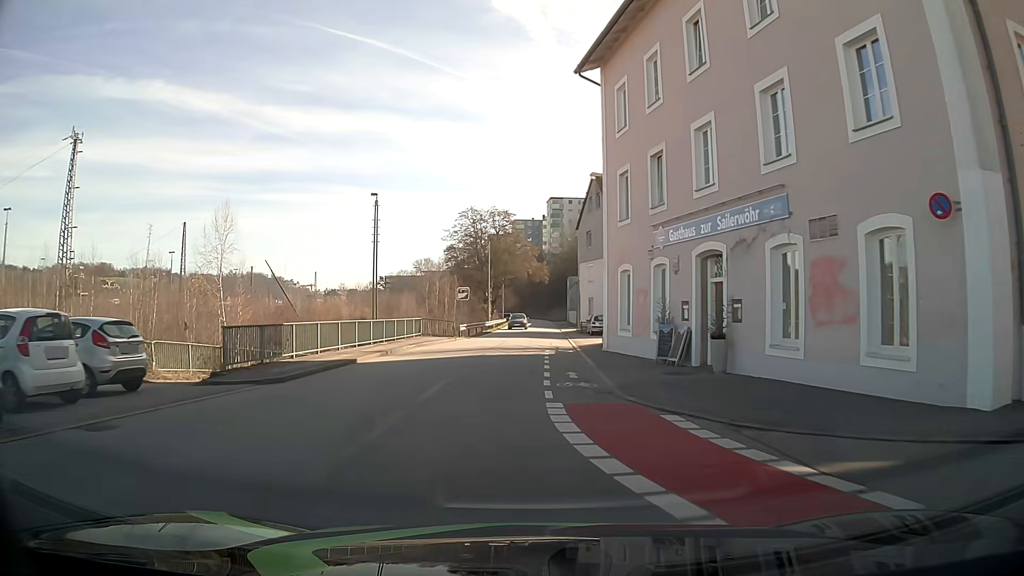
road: residential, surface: asphalt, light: Day
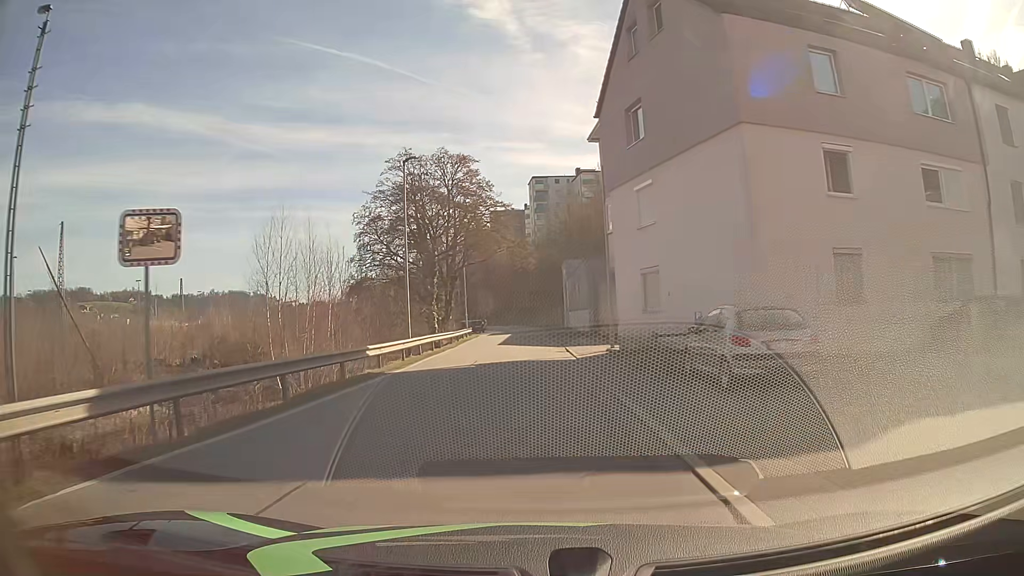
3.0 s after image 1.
(+0.5, +34.2) m; +1°
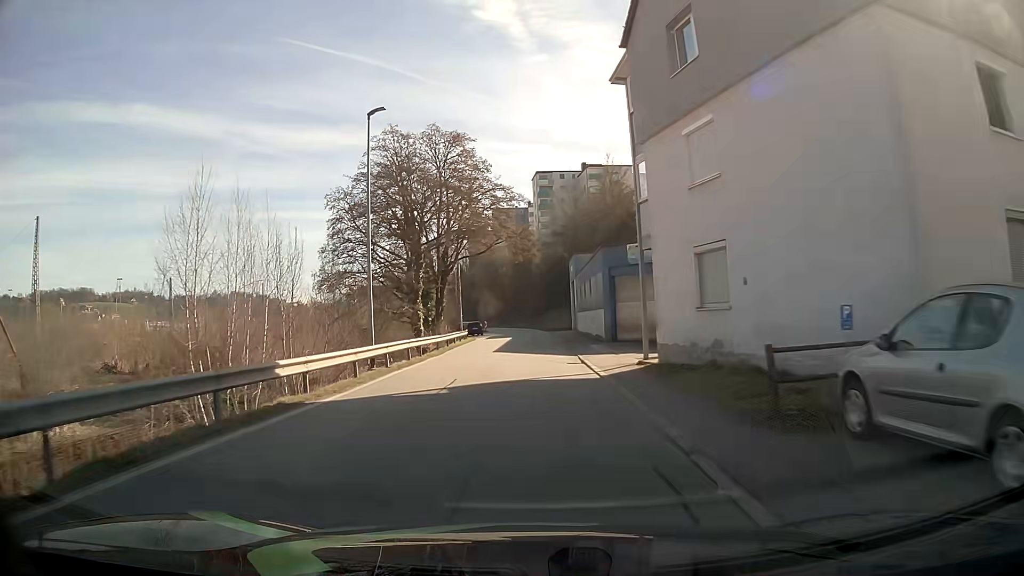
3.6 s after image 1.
(0.0, +7.1) m; 0°
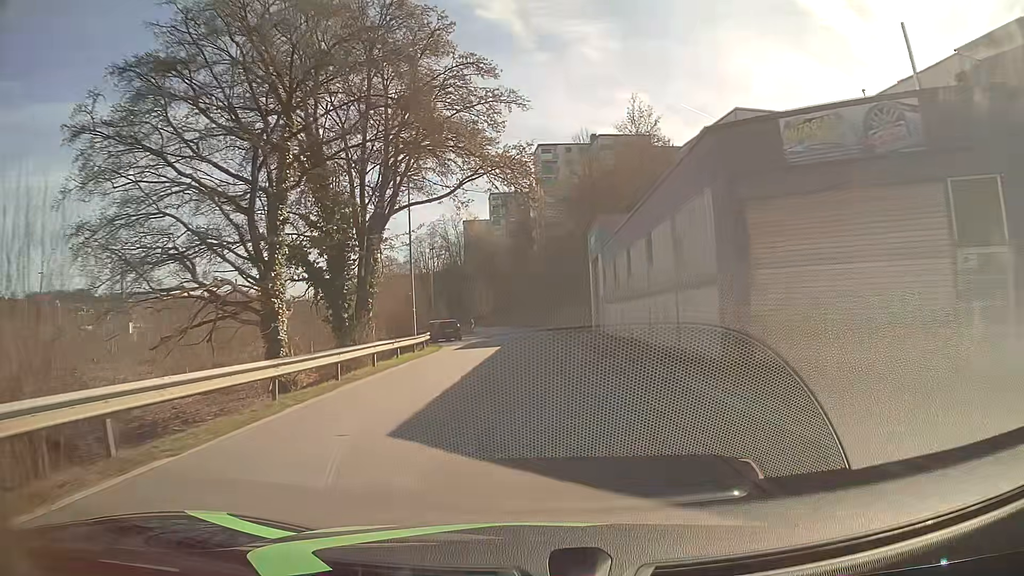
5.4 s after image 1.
(+0.1, +21.7) m; +1°
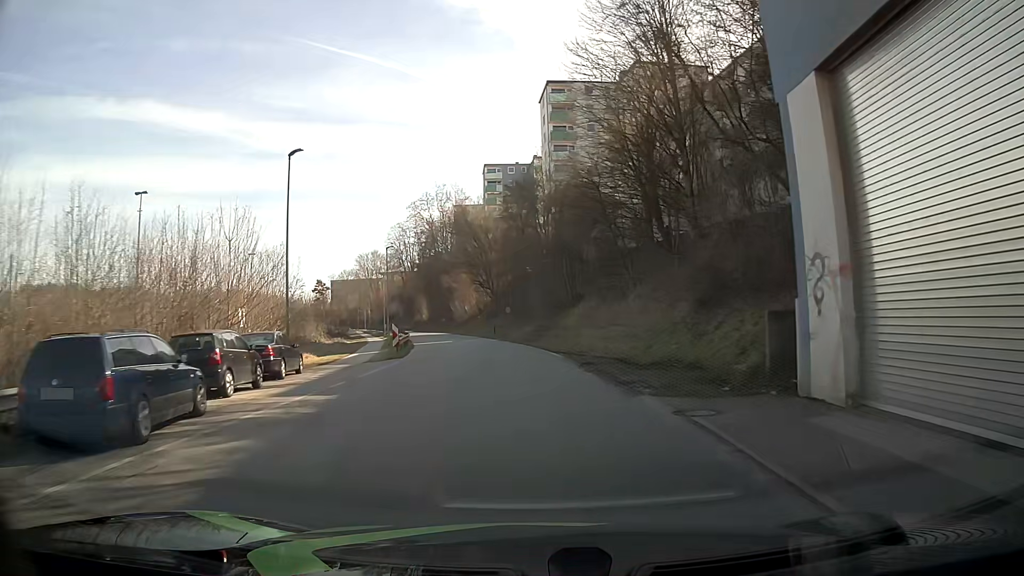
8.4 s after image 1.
(-0.1, +37.5) m; 0°
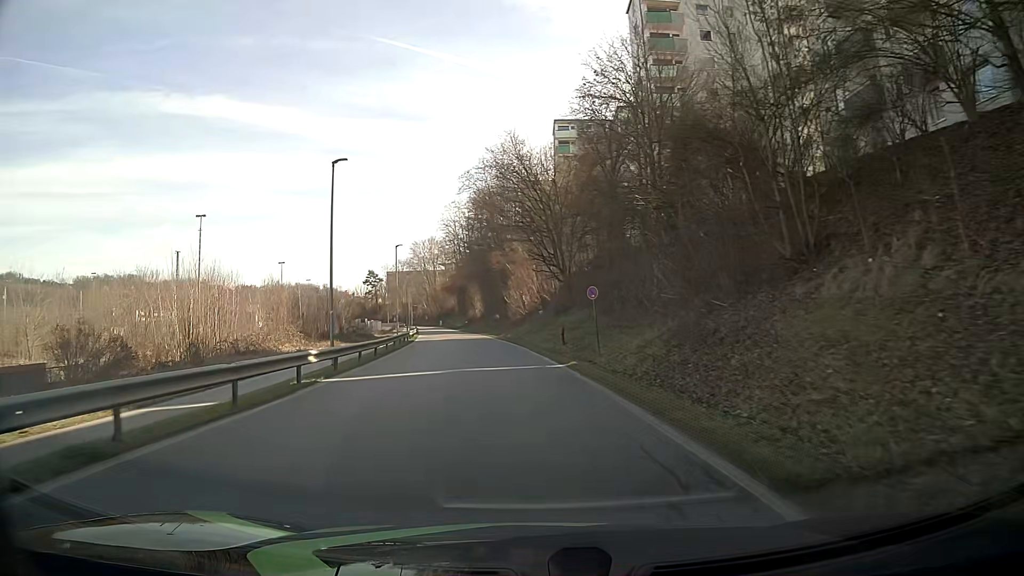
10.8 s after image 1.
(-1.4, +30.6) m; -7°
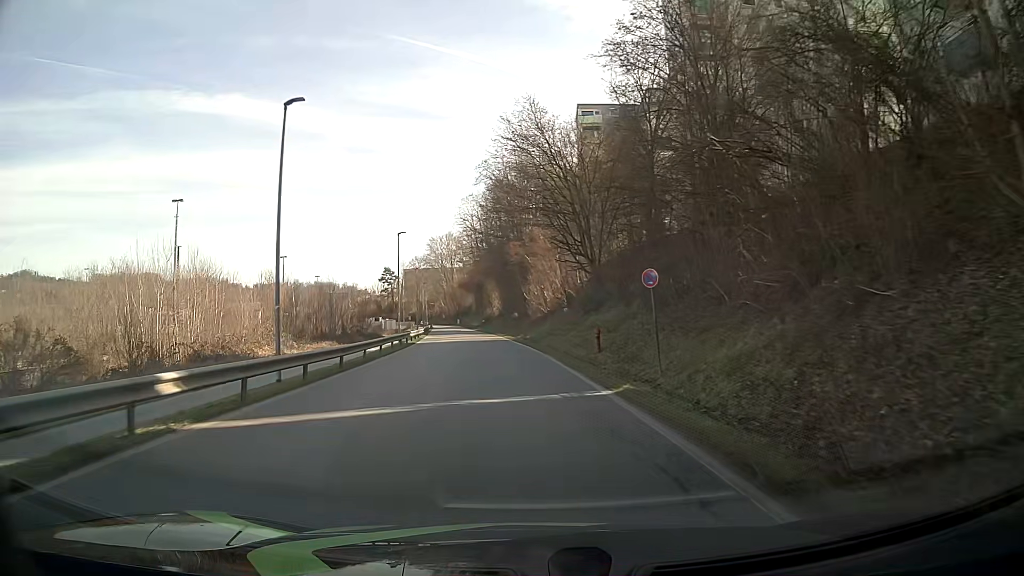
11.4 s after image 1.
(-0.1, +7.7) m; -1°
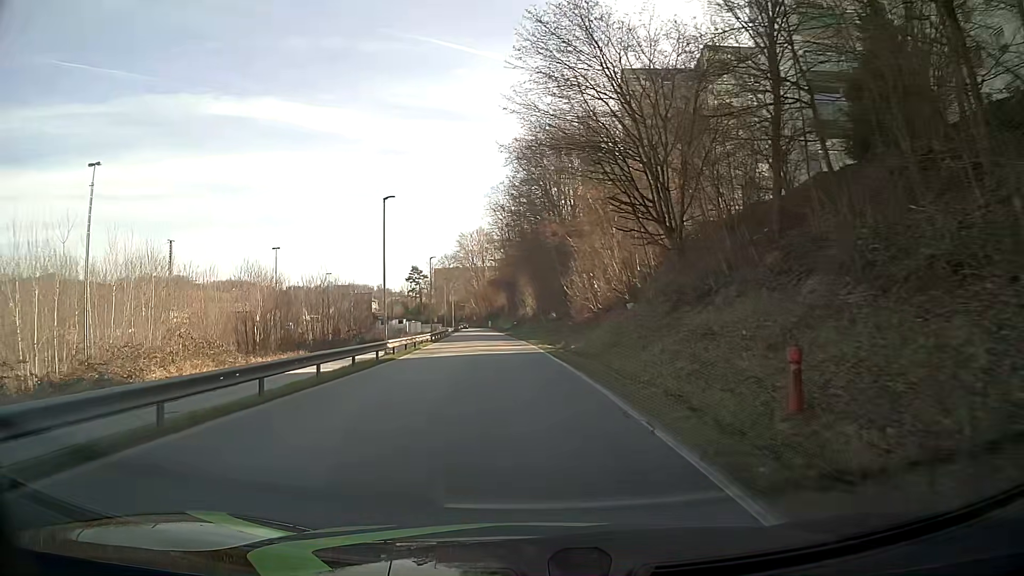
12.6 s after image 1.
(-0.5, +15.6) m; -4°
(0, +10) (0, +20) (-1, +30) (-1, +40) (-2, +50) (-3, +60) (-4, +70) (-5, +80) (-6, +90) (-7, +100) m
